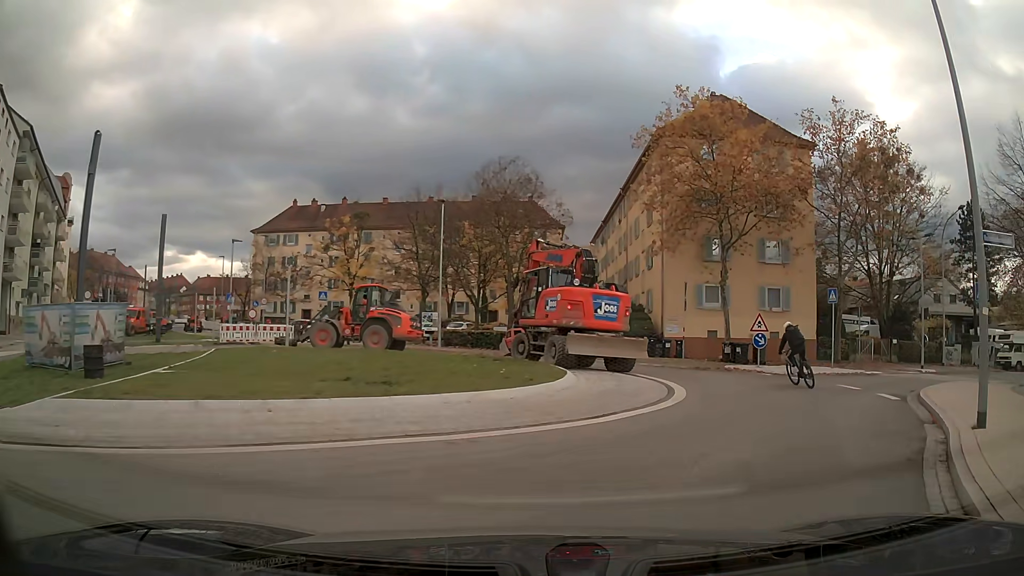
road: secondary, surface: asphalt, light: Day
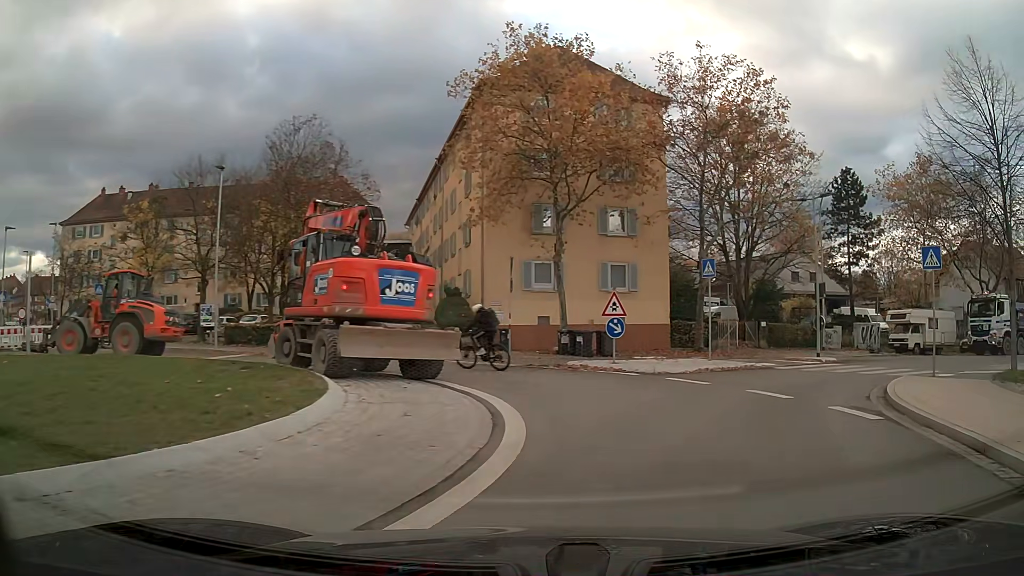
(+0.9, +6.6) m; +15°
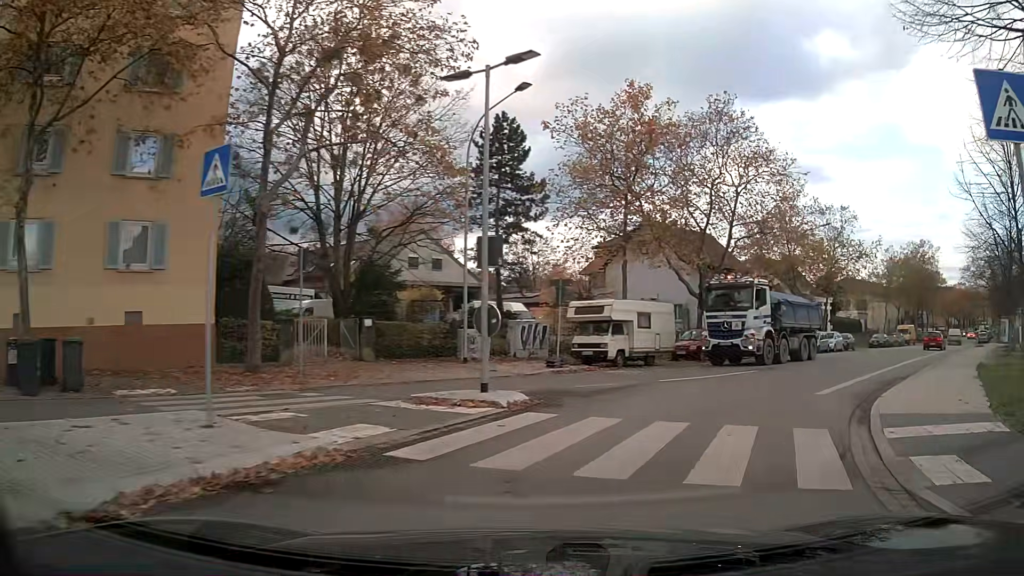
(+3.9, +13.6) m; +34°
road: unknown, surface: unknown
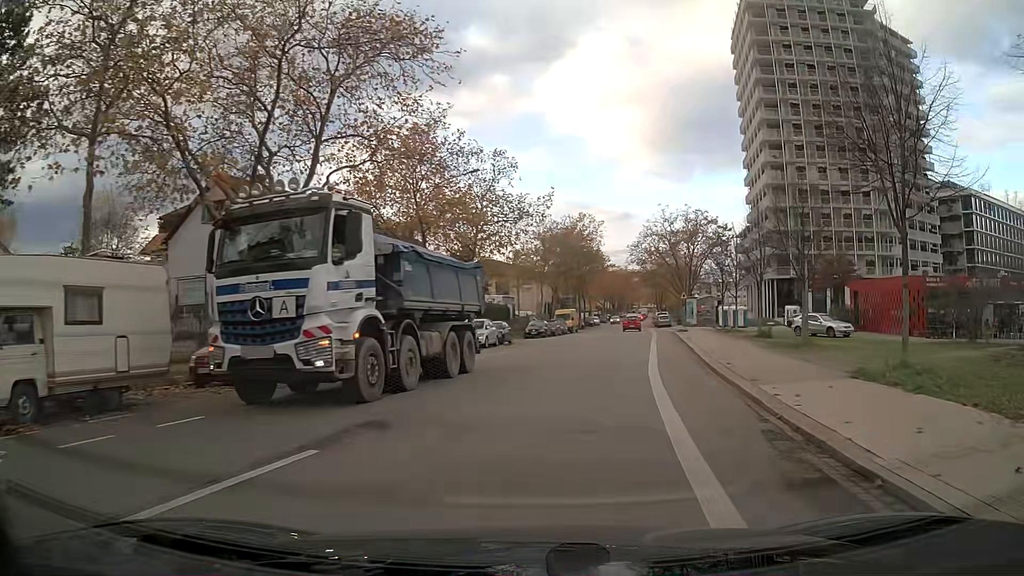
(+4.5, +15.3) m; +29°
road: tertiary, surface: asphalt
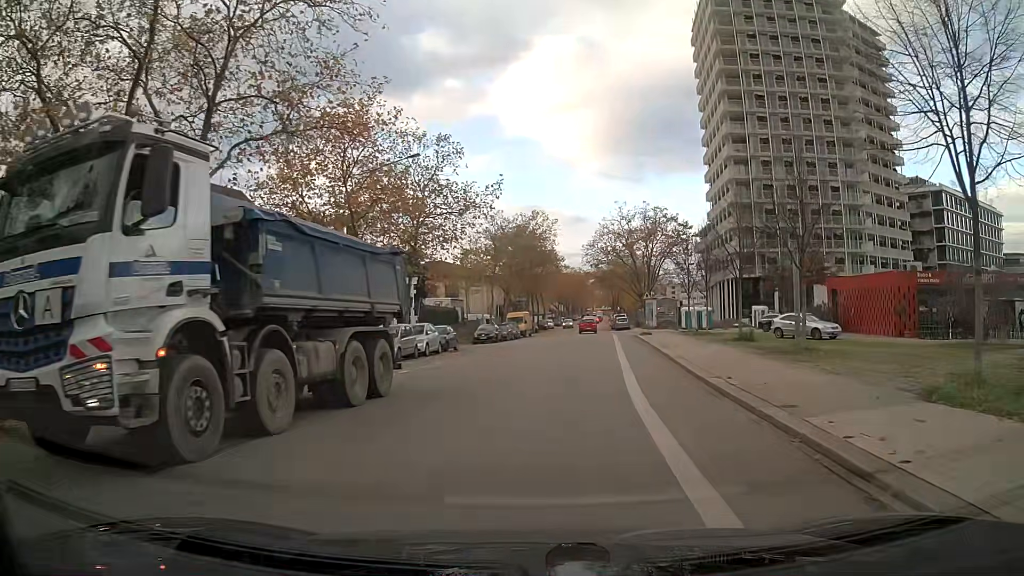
(+0.1, +4.6) m; +3°
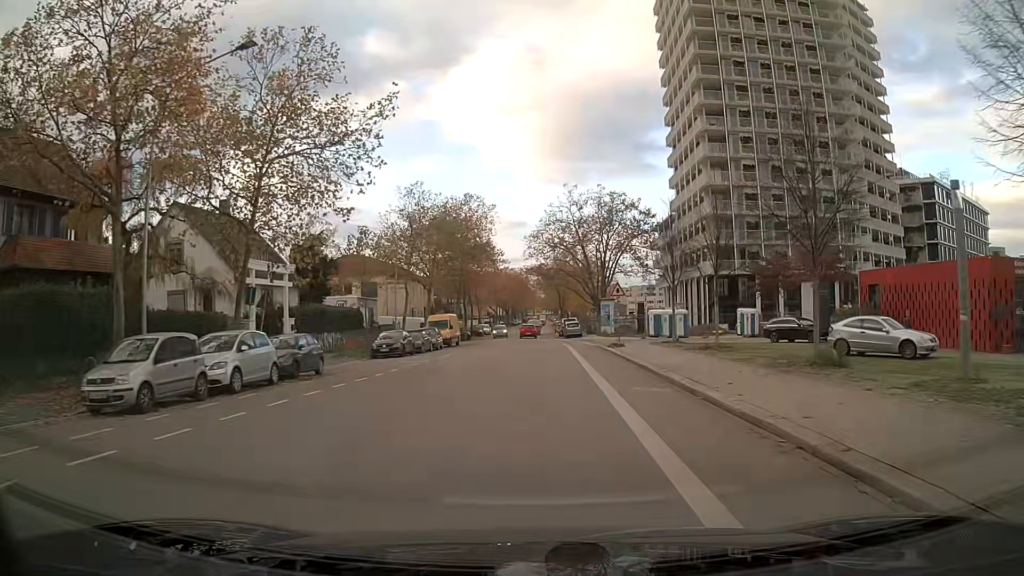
(+0.7, +15.1) m; +4°
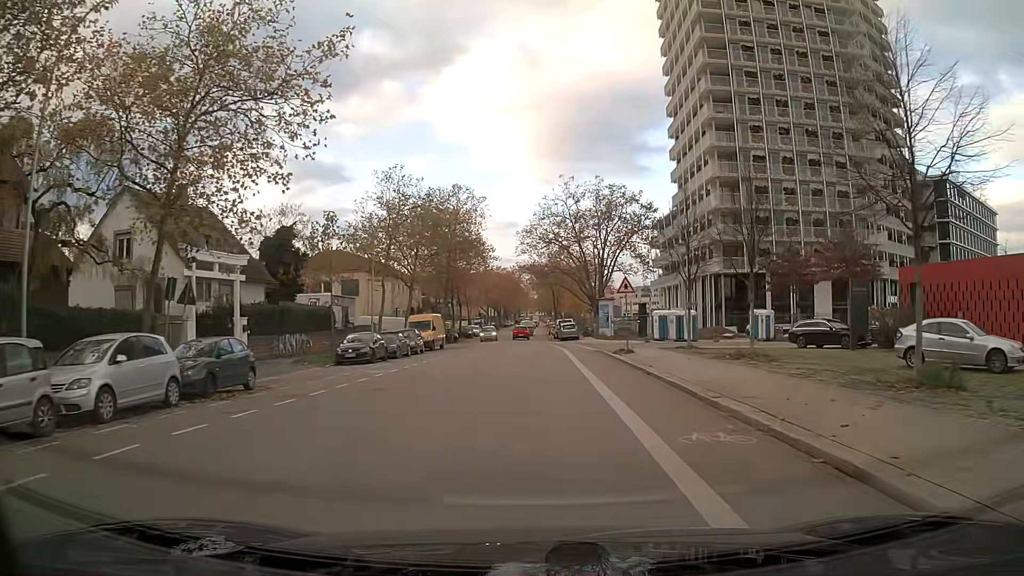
(0.0, +5.5) m; +1°
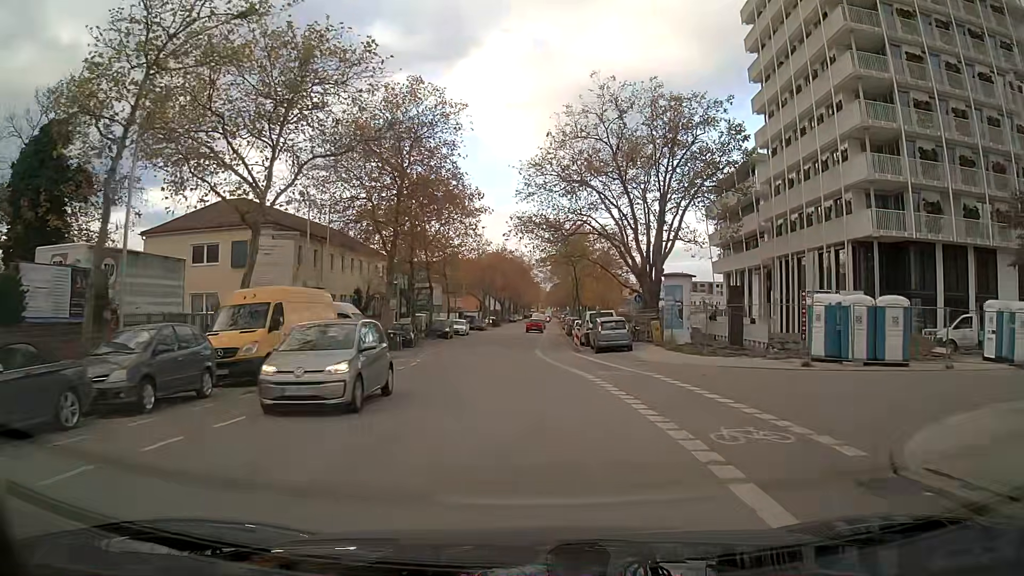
(0.0, +30.1) m; -2°
